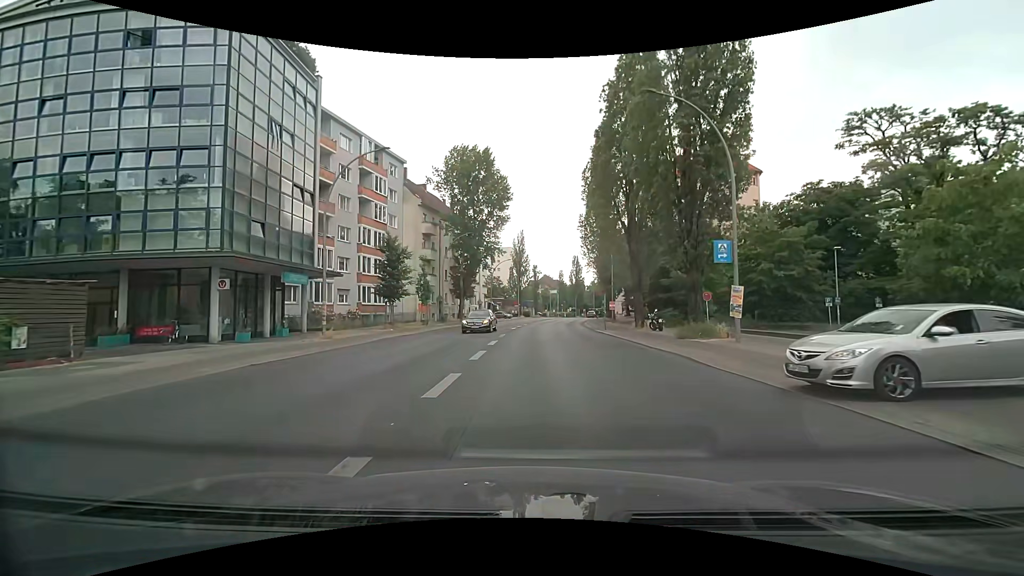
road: secondary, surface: asphalt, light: Day
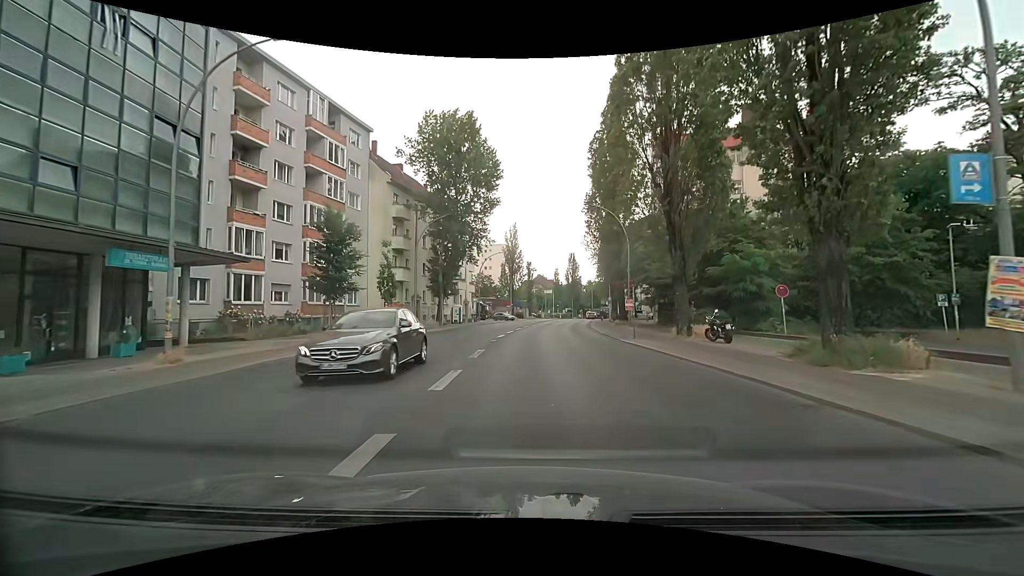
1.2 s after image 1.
(+0.1, +11.3) m; 0°
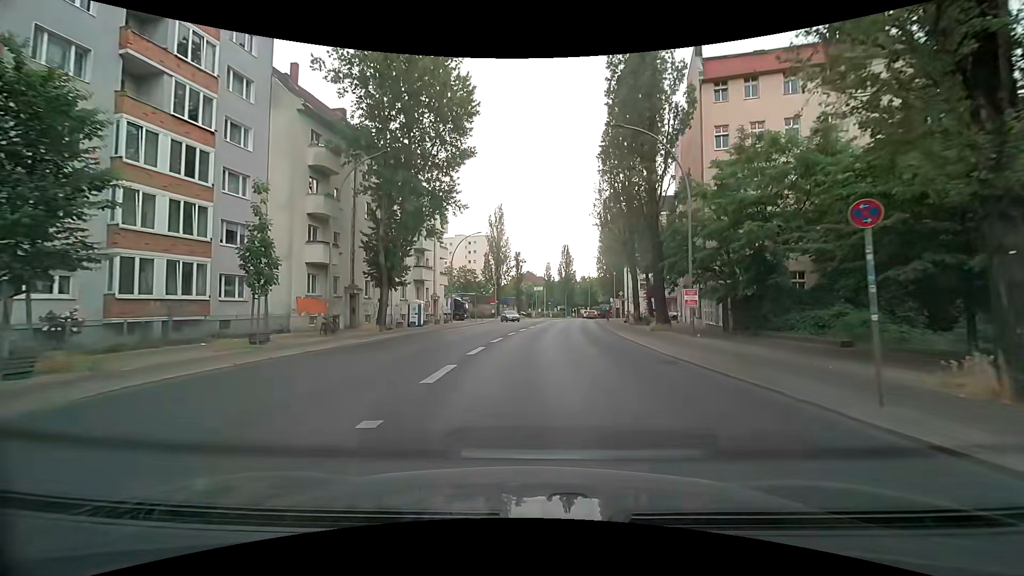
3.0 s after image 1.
(+0.3, +17.5) m; +2°
